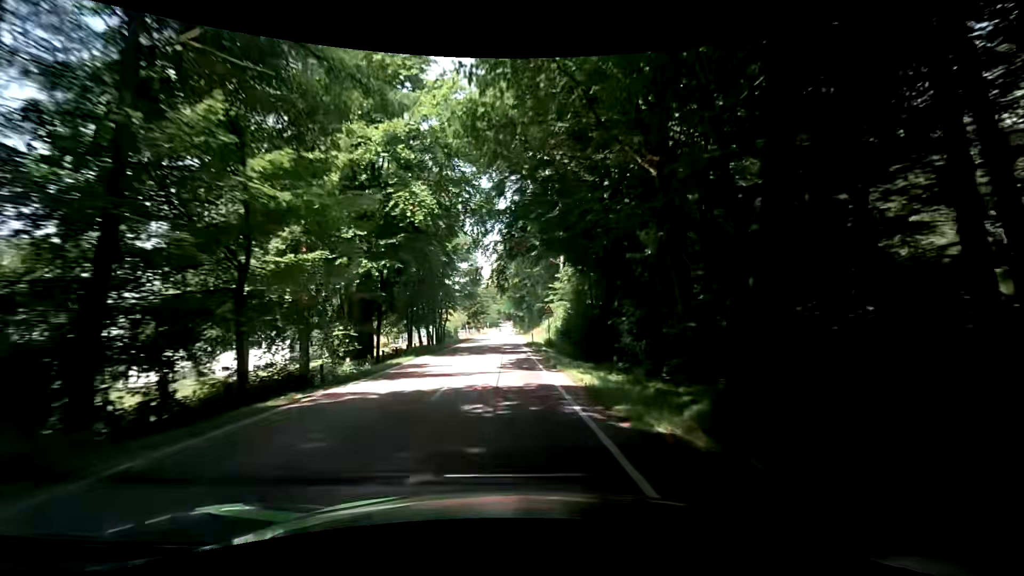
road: secondary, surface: asphalt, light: Day
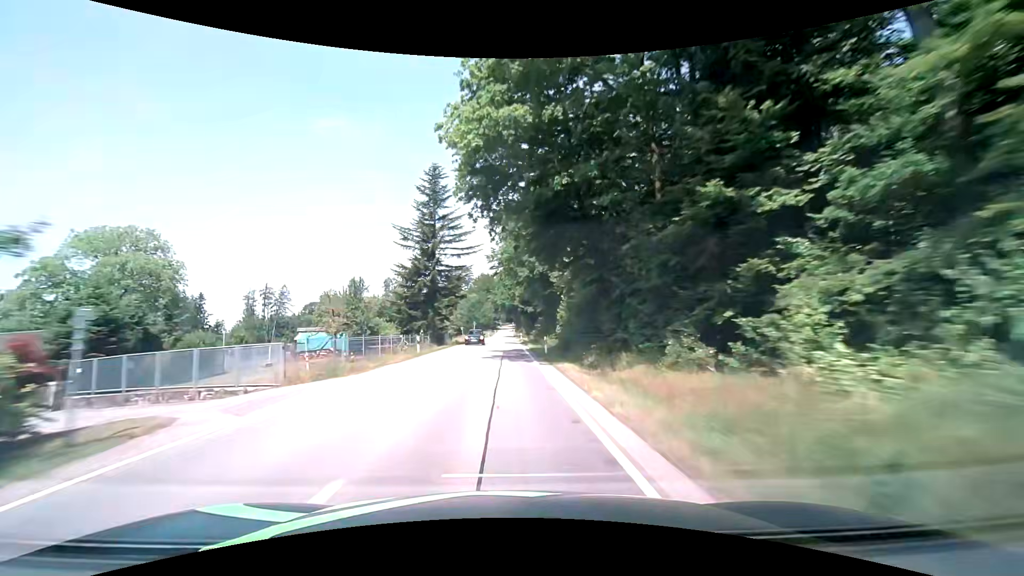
(+0.1, +68.5) m; 0°
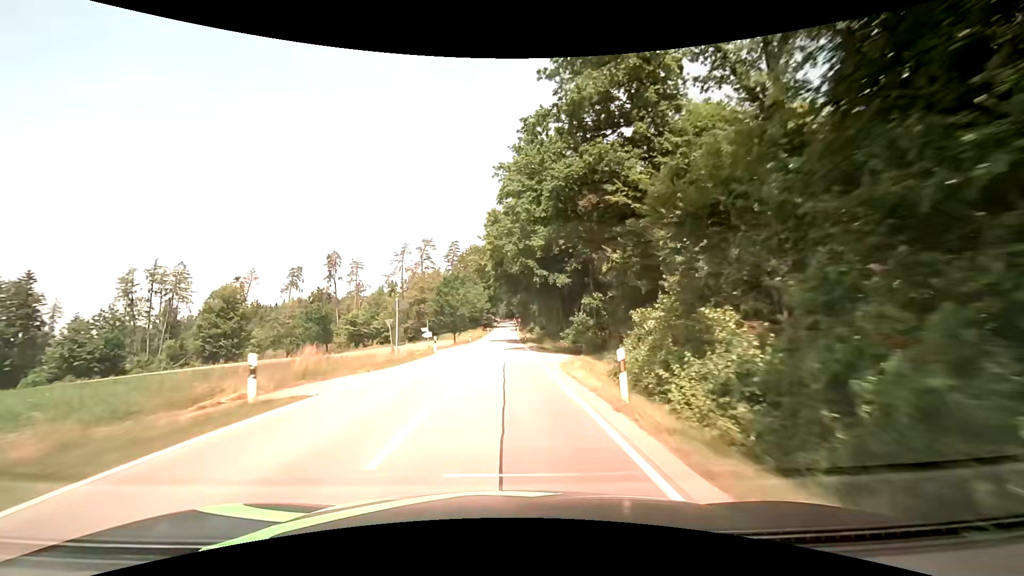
(-0.5, +66.9) m; 0°
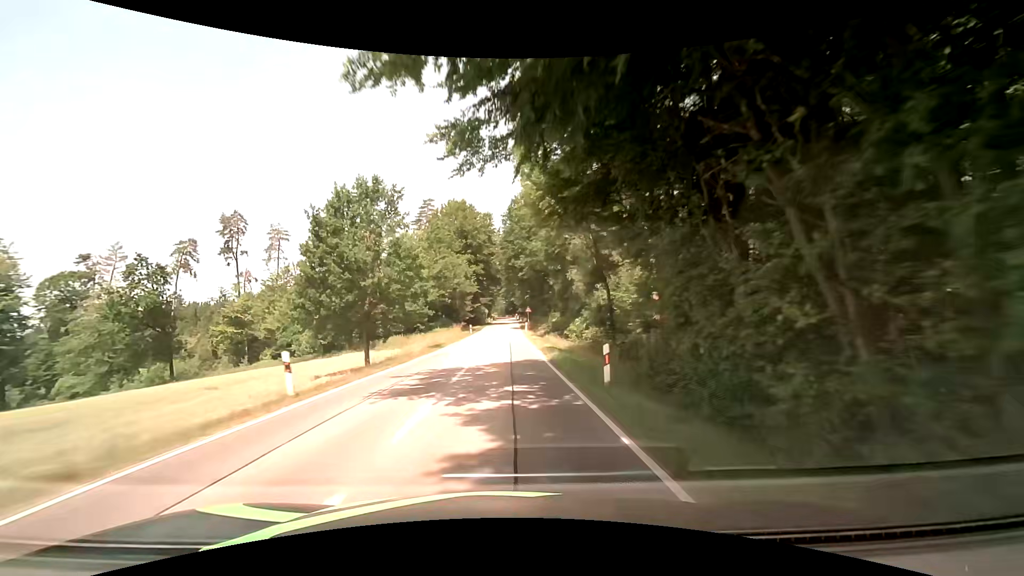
(+0.1, +52.5) m; 0°
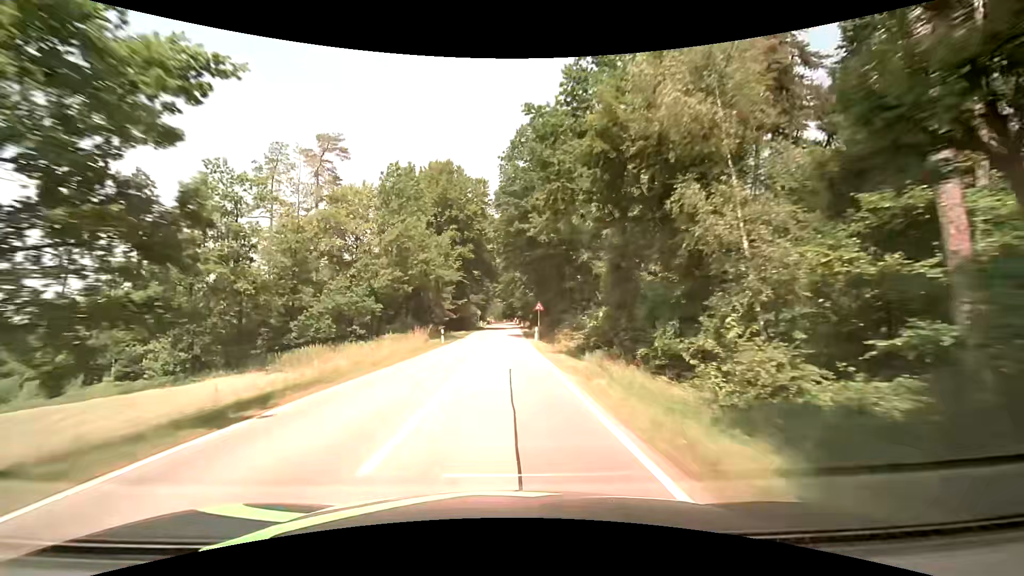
(+0.1, +24.7) m; +1°
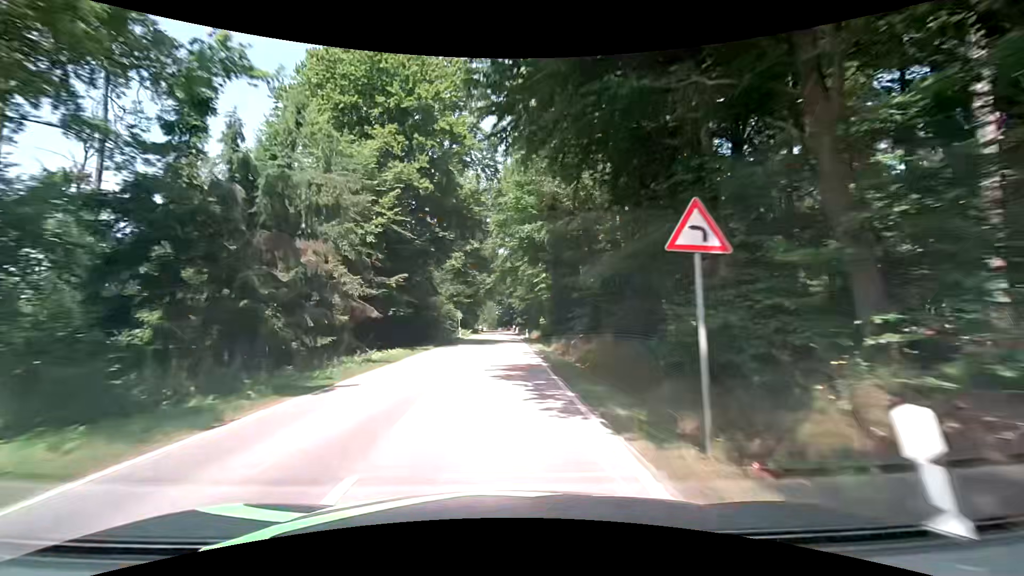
(-0.1, +33.7) m; 0°
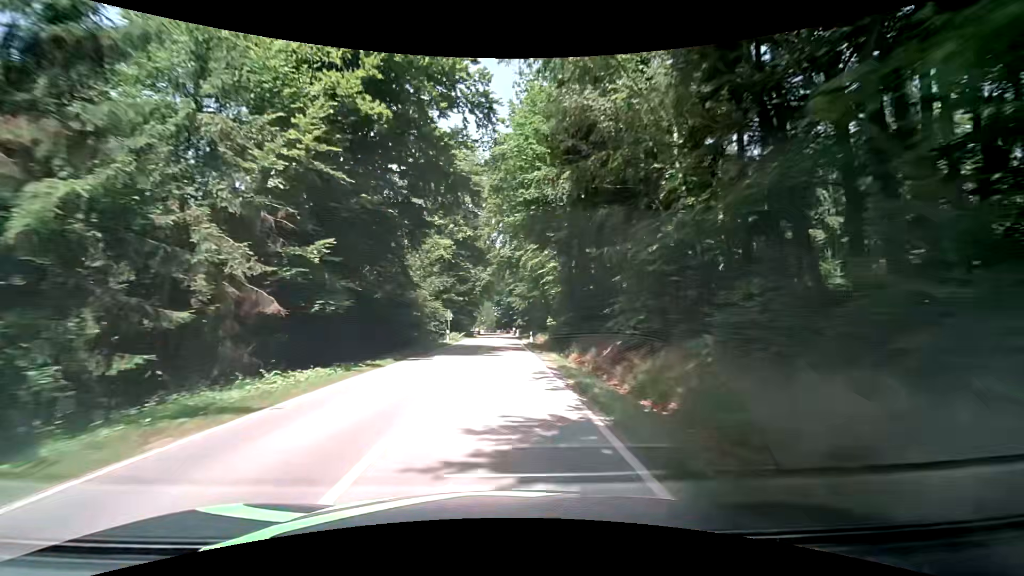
(+0.1, +10.4) m; +1°
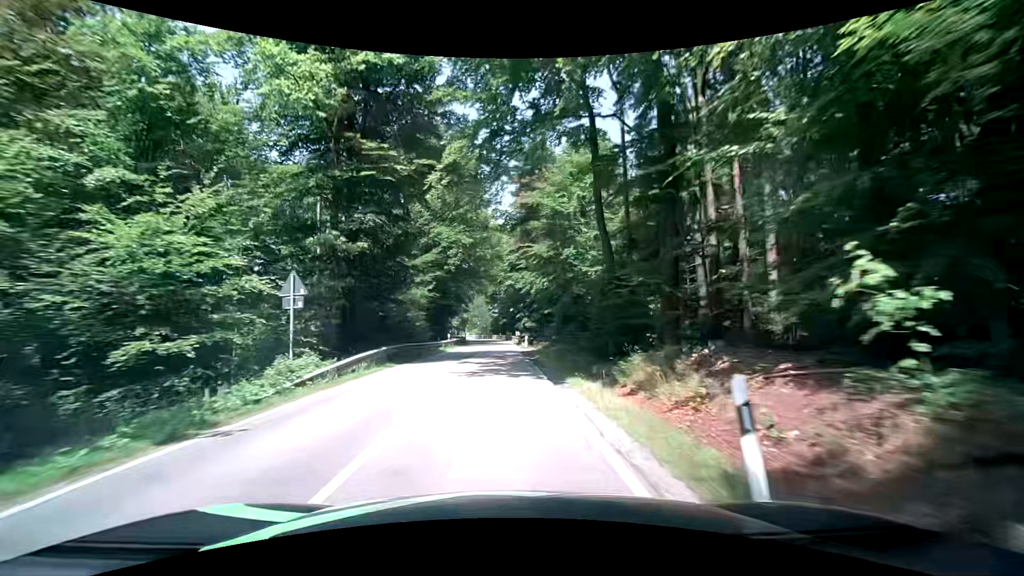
(-0.4, +38.3) m; 0°
(0, +10) (0, +20) (0, +30) (-1, +40) (-1, +50) (-1, +60) (-1, +70) (-2, +80) (-3, +90) (-5, +100) m
